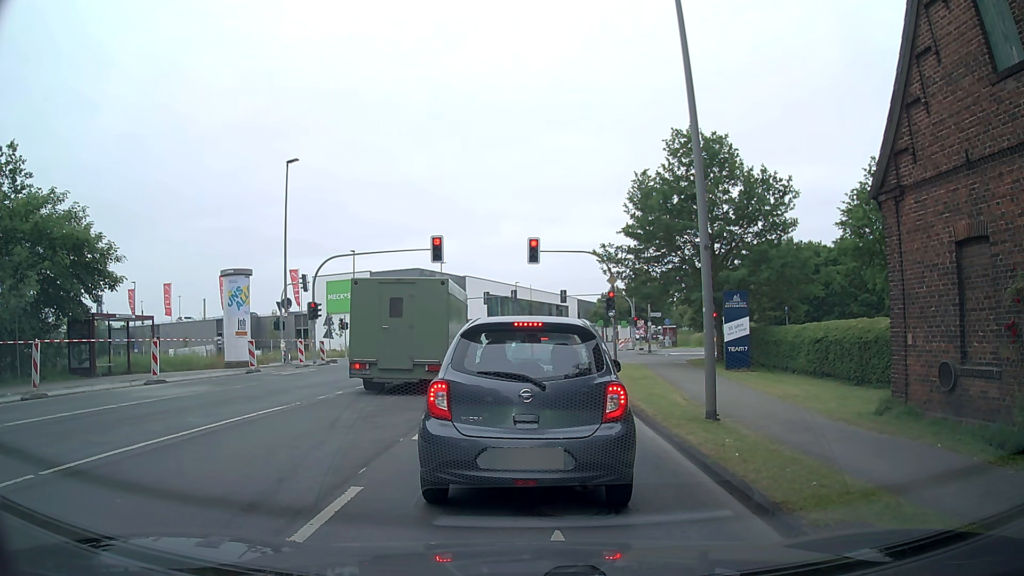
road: secondary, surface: asphalt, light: Day
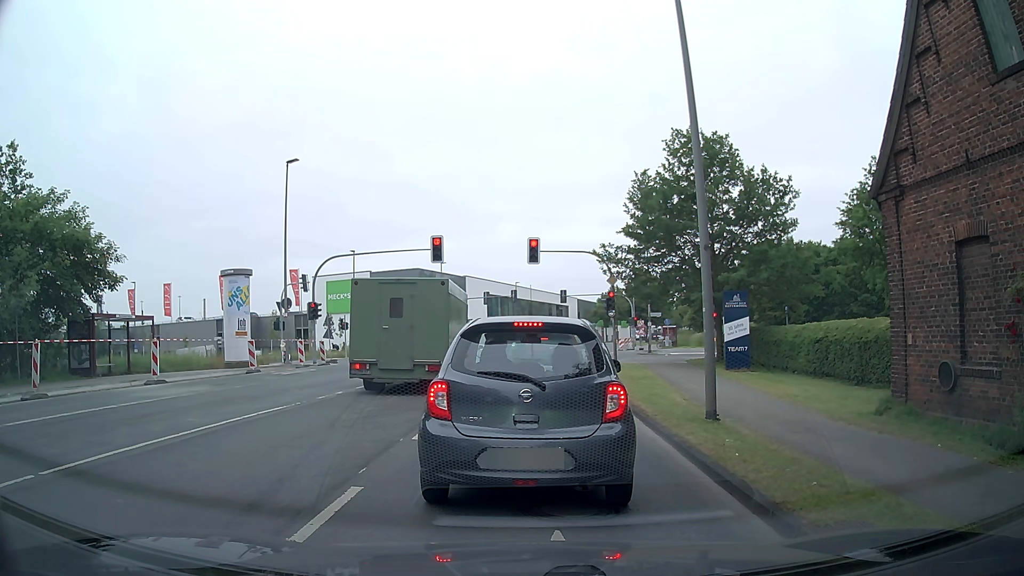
(0.0, 0.0) m; 0°
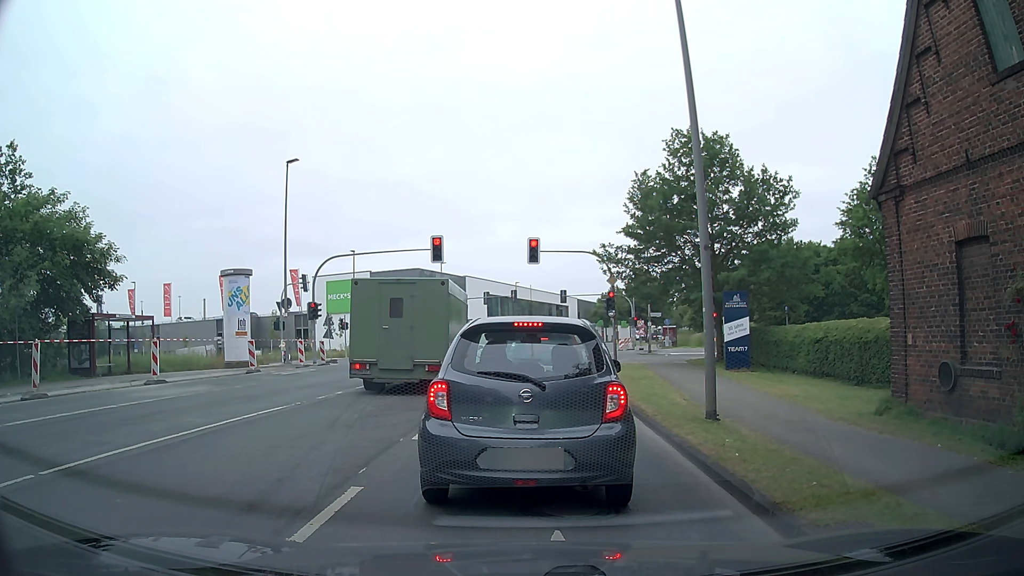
(0.0, 0.0) m; 0°
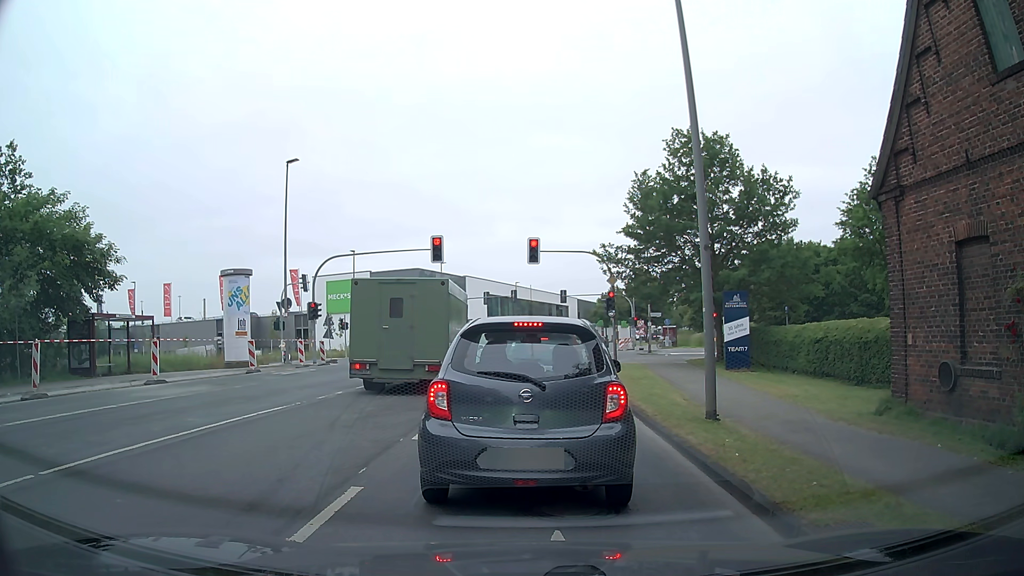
(0.0, 0.0) m; 0°
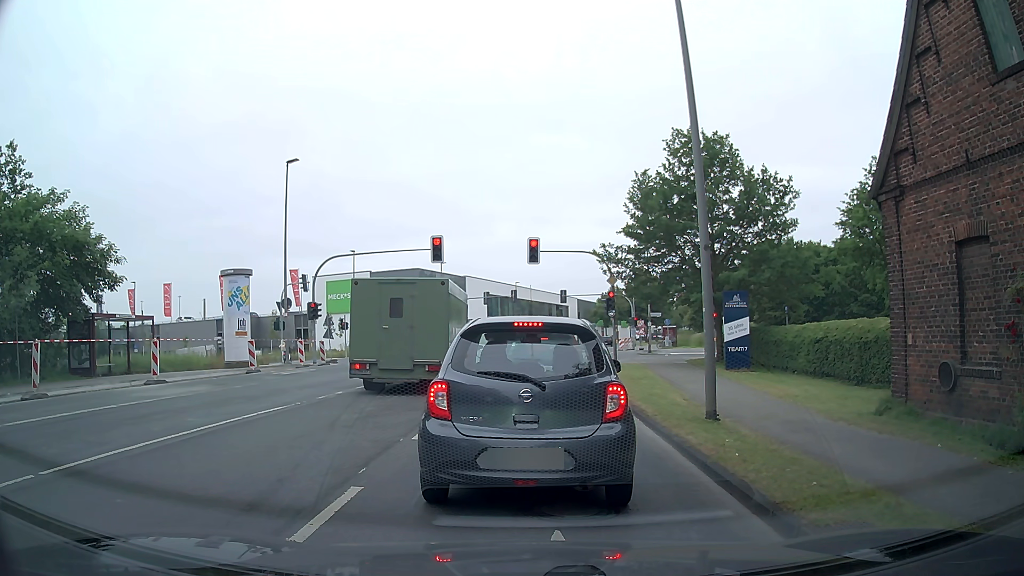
(0.0, 0.0) m; 0°
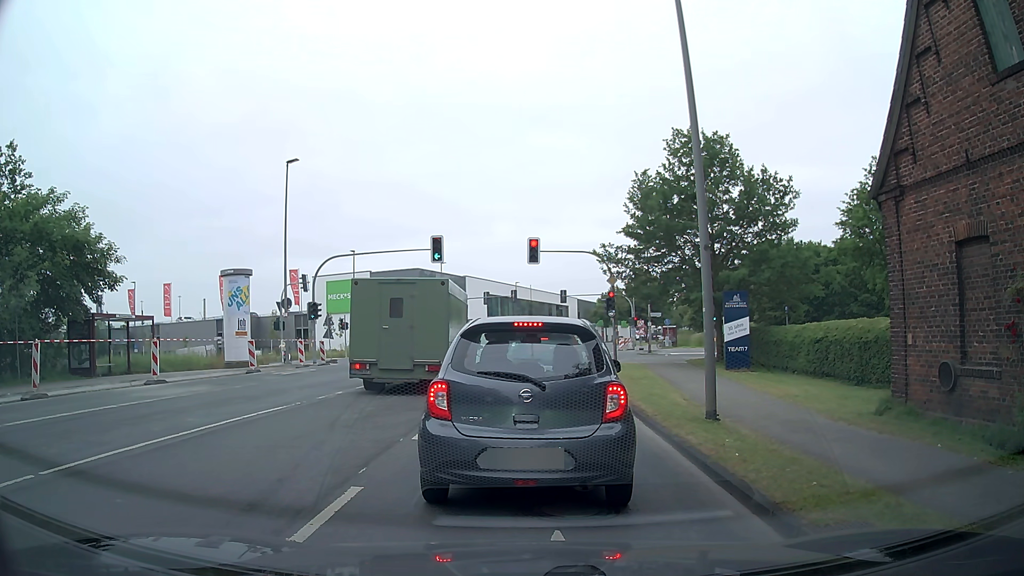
(0.0, 0.0) m; 0°
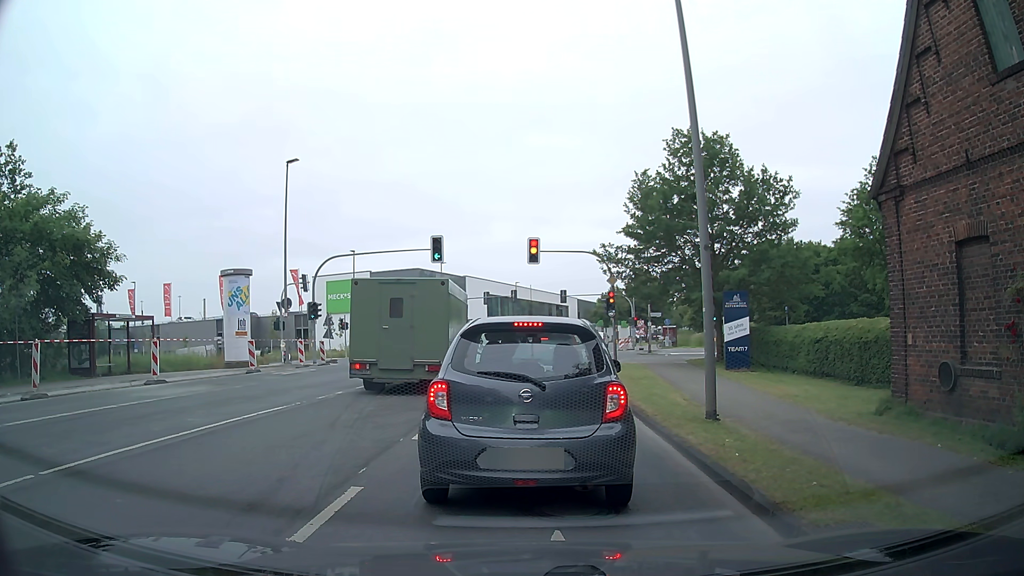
(0.0, 0.0) m; 0°
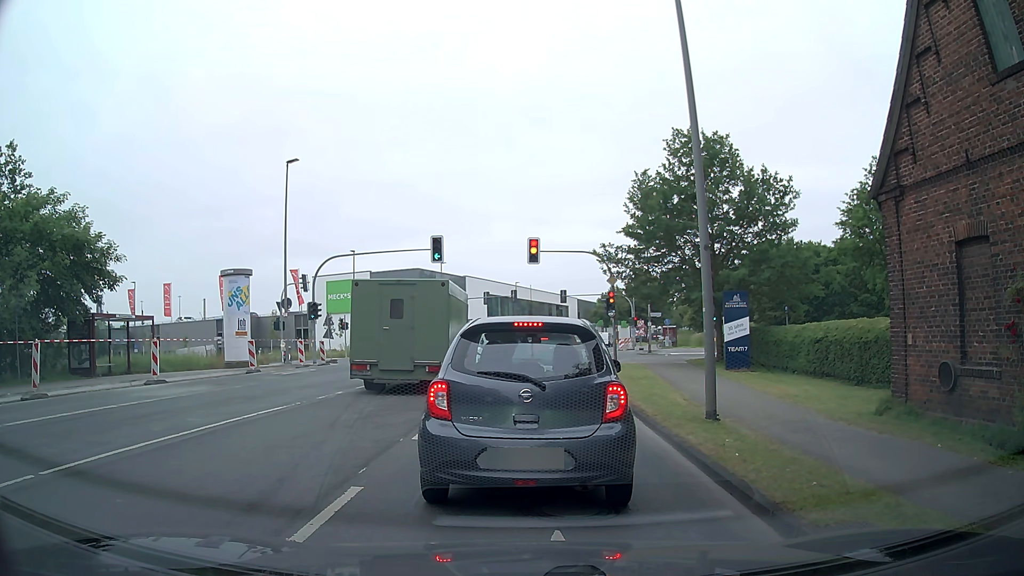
(0.0, 0.0) m; 0°
